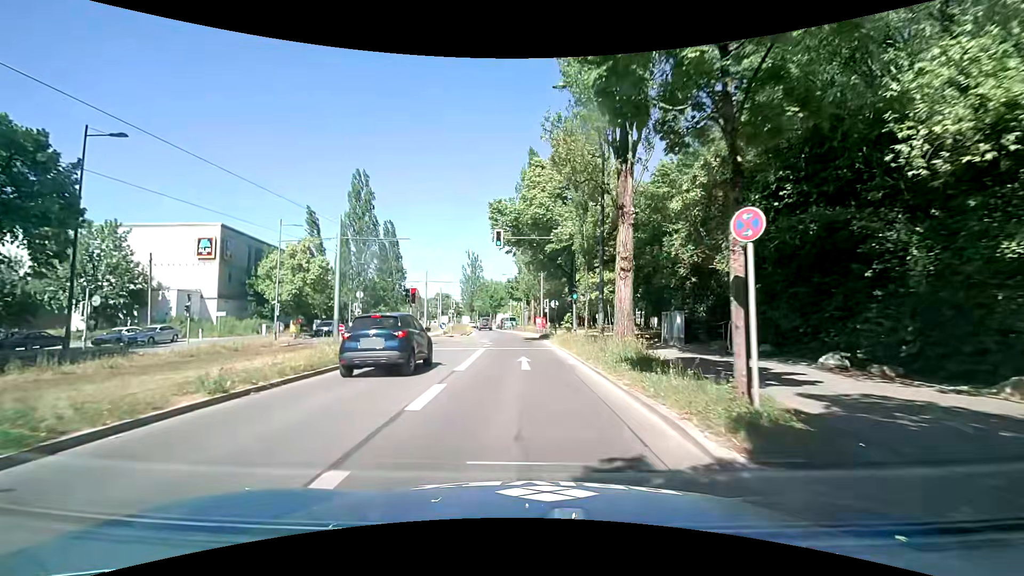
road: secondary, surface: asphalt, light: Day
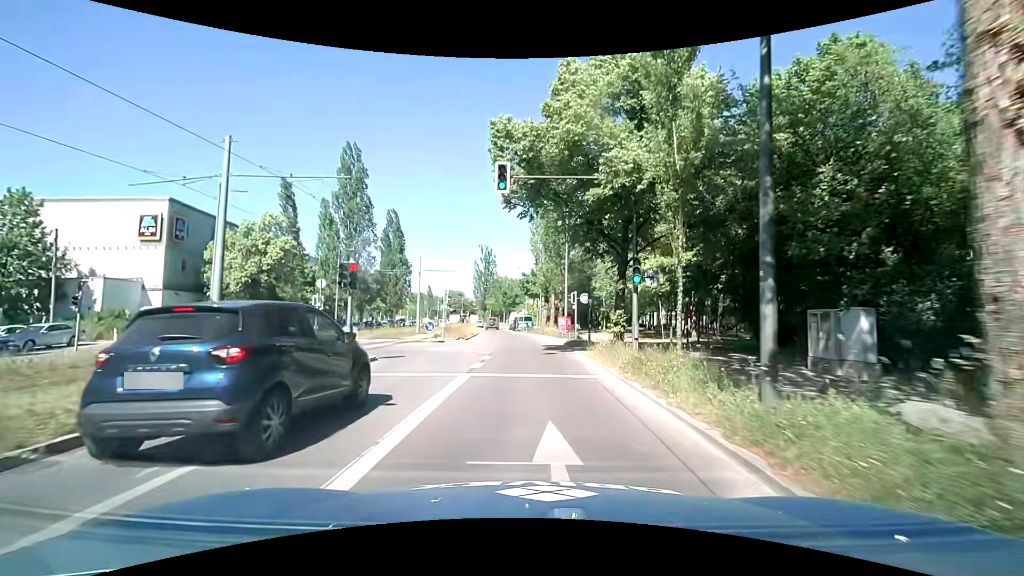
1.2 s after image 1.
(-0.3, +11.9) m; -2°
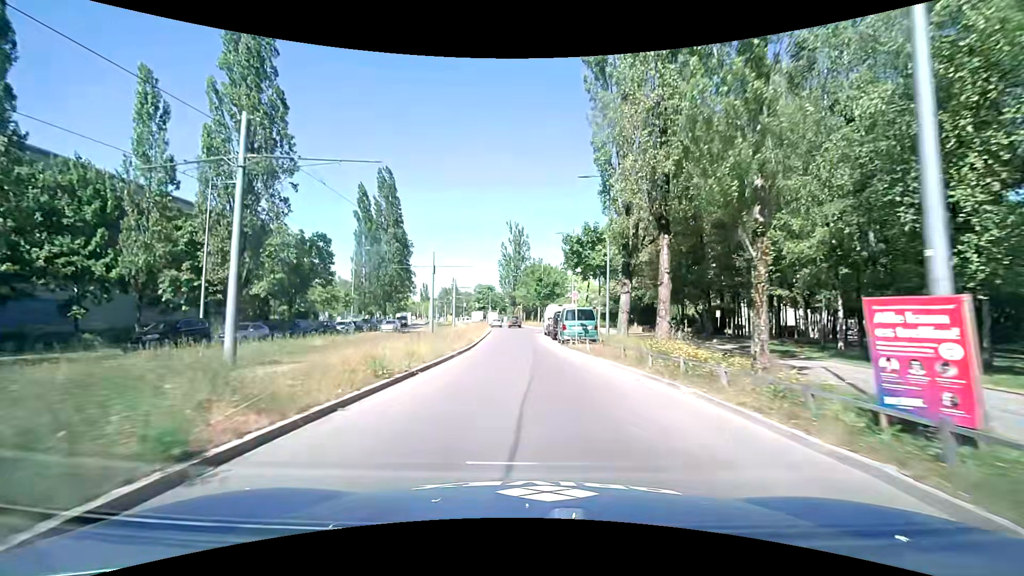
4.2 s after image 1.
(-0.9, +32.5) m; -5°
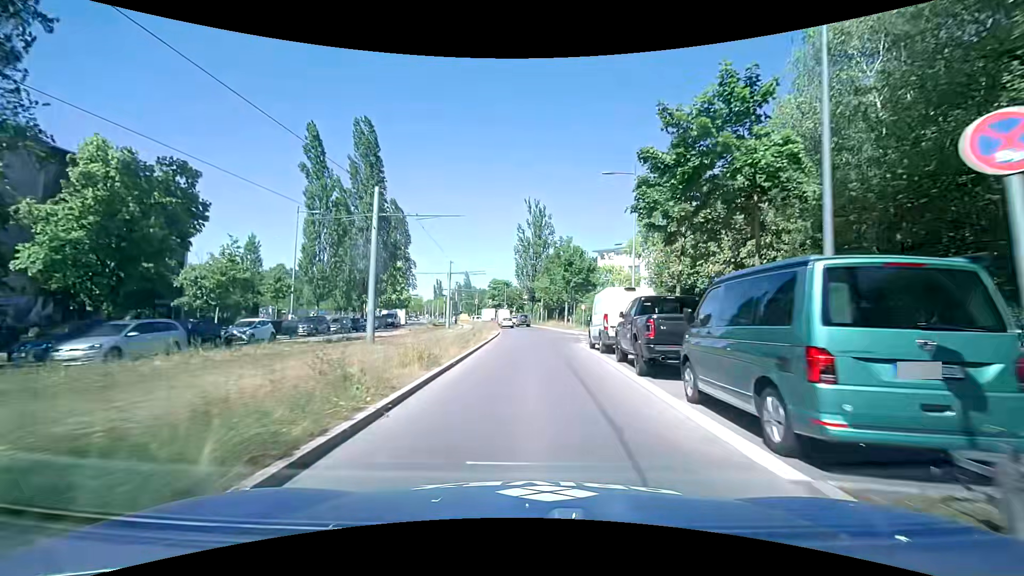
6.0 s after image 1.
(-0.4, +20.9) m; -2°
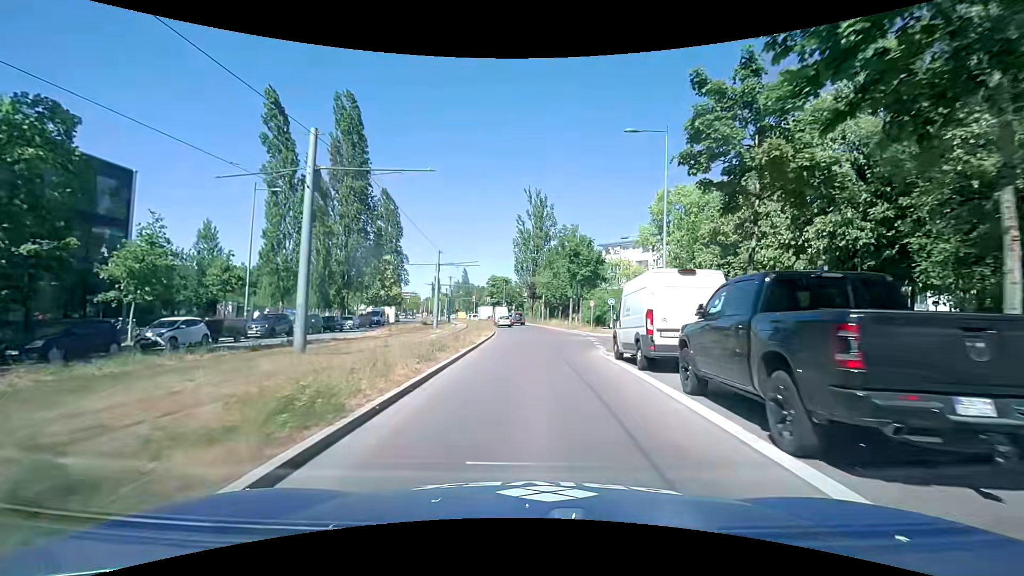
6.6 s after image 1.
(0.0, +6.6) m; +1°
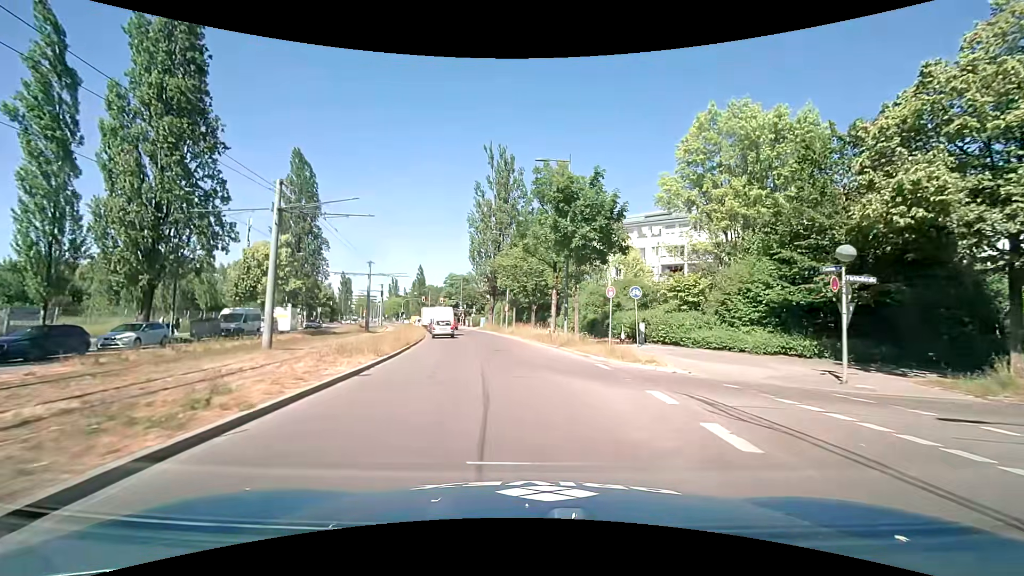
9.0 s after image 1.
(+0.5, +23.3) m; +3°
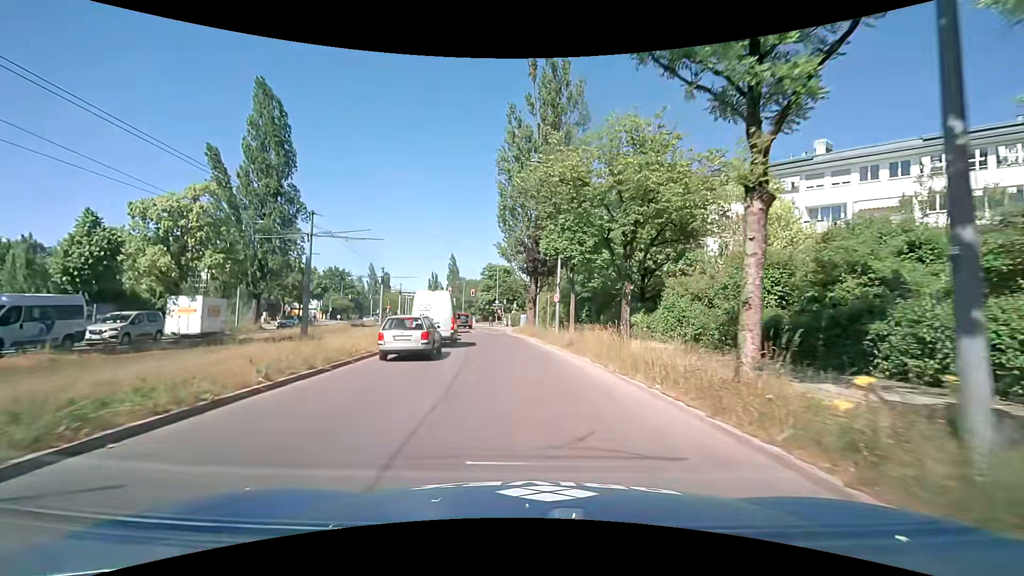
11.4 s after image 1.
(-0.9, +23.1) m; -5°
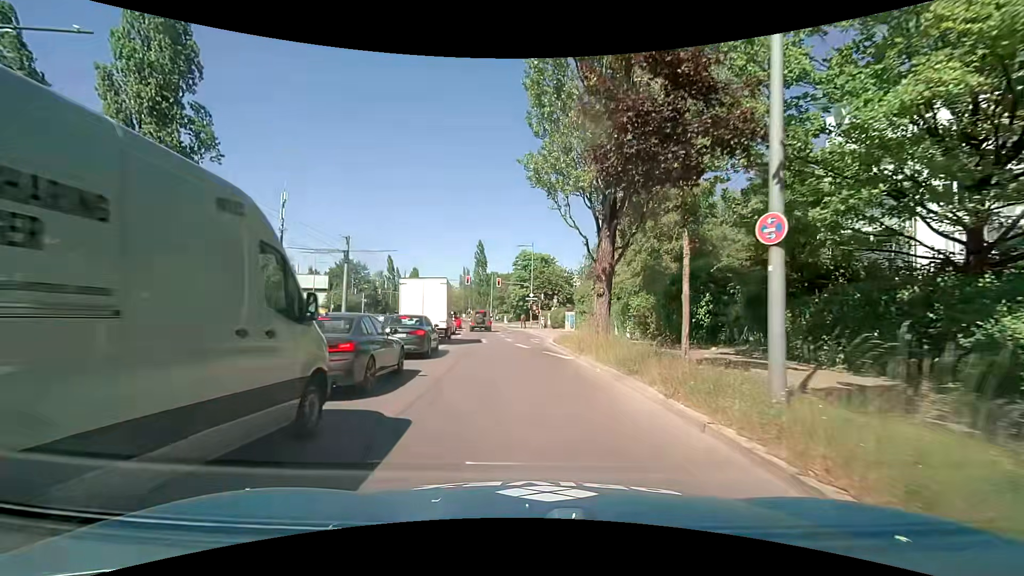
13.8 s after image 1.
(-1.0, +21.7) m; -4°
(0, +10) (-1, +20) (-1, +30) (-1, +40) (-2, +50) (-4, +60) (-5, +70) (-2, +79) (+6, +85) (+15, +90) m
